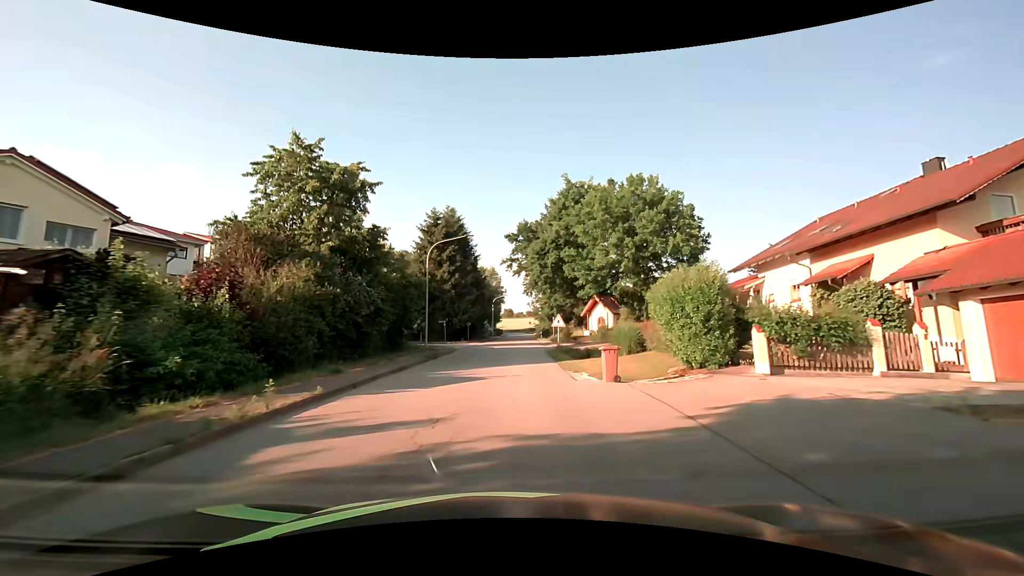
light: Day
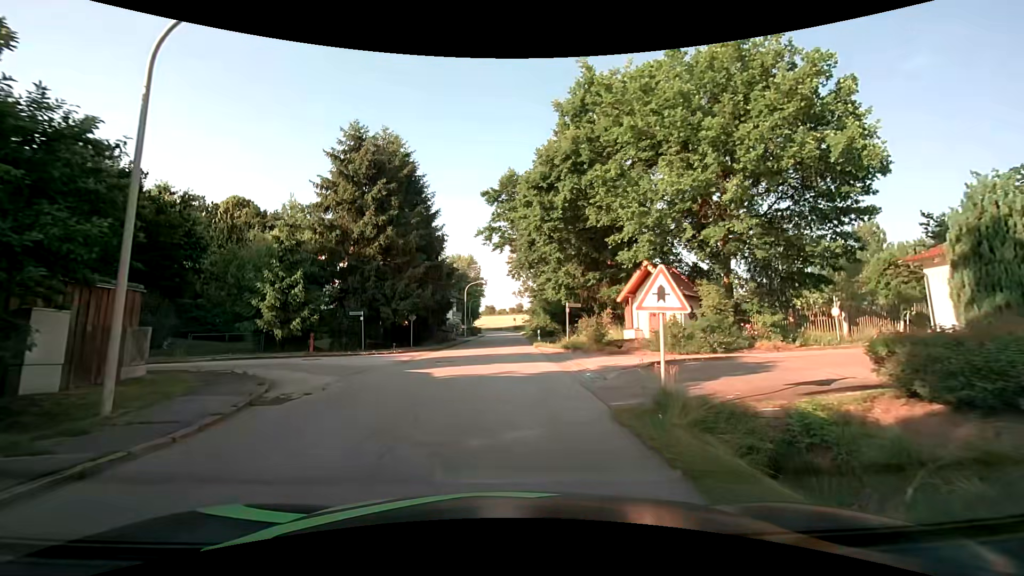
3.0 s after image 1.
(+0.5, +23.5) m; +2°
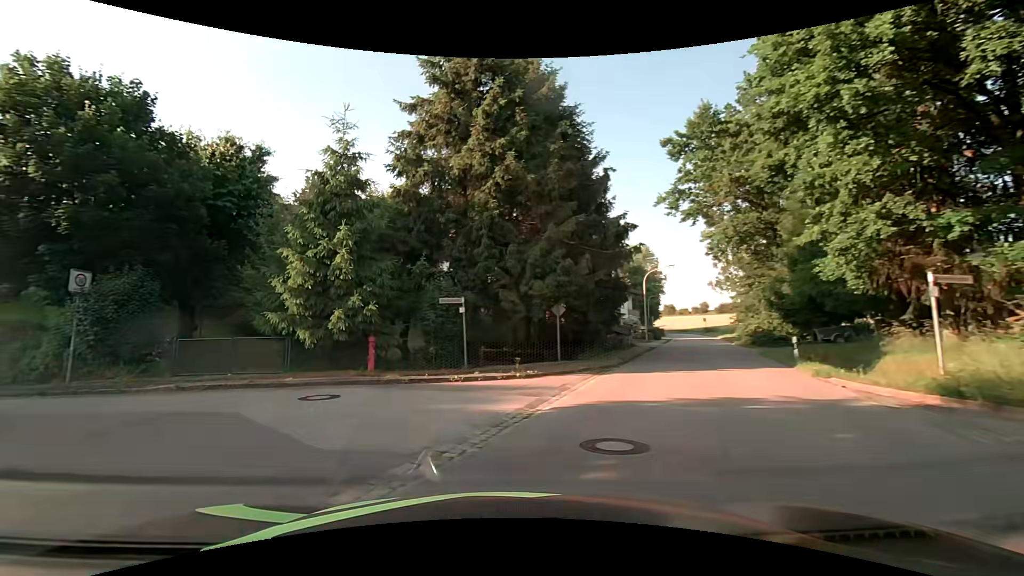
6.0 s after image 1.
(-1.0, +13.8) m; -20°
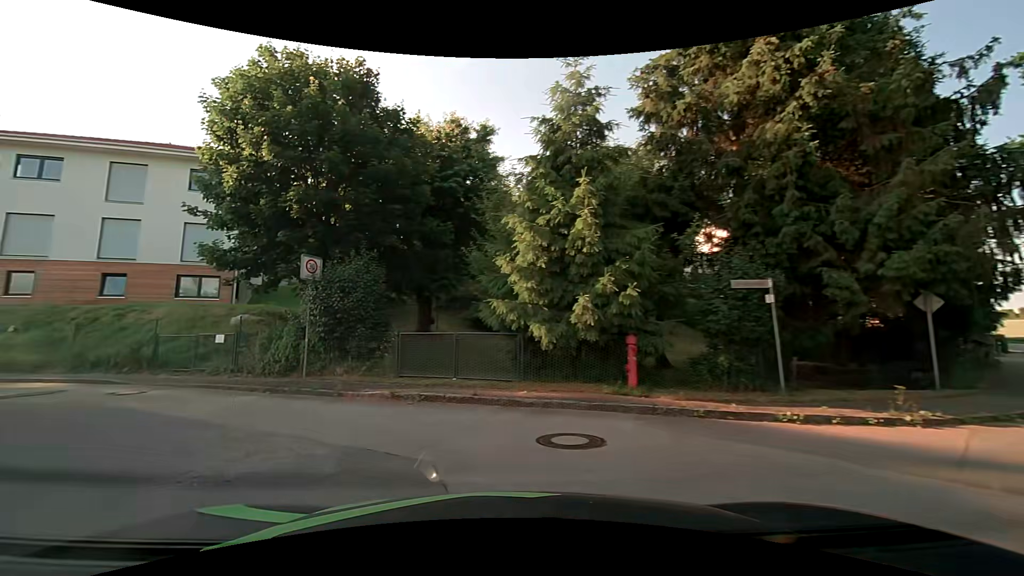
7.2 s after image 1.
(-1.1, +4.8) m; -26°
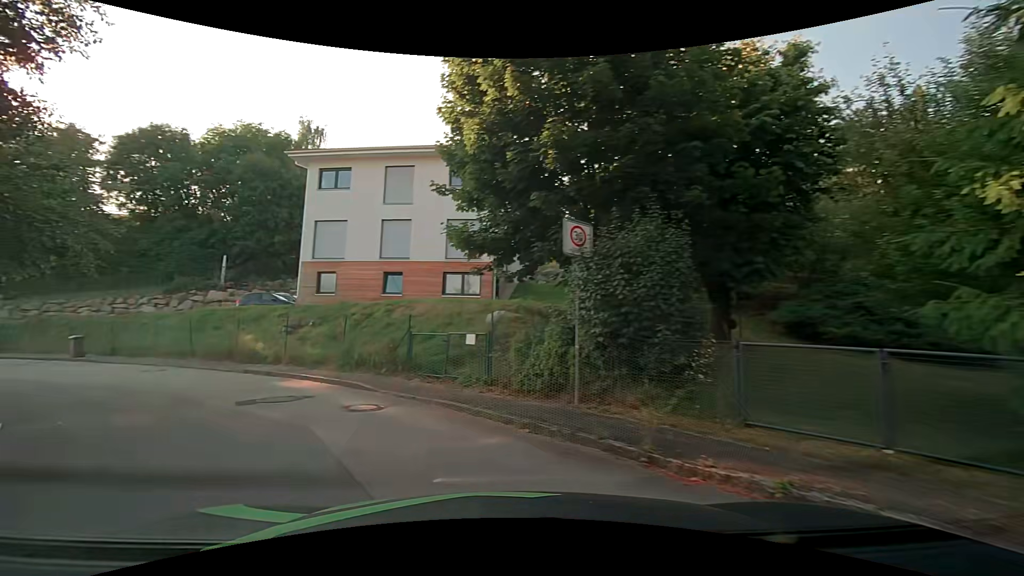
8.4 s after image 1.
(-1.3, +5.2) m; -27°
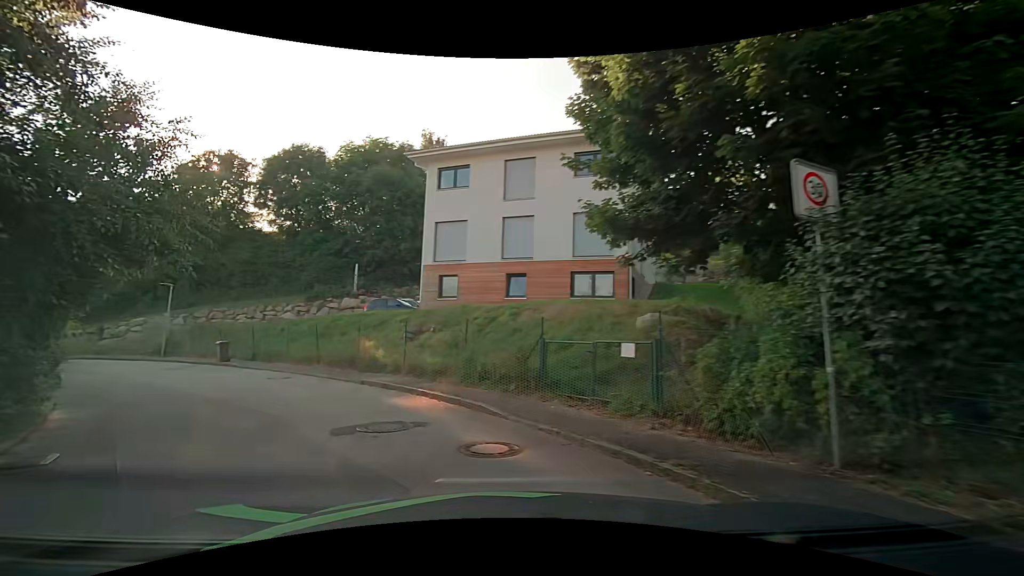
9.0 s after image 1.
(-0.3, +2.9) m; -14°
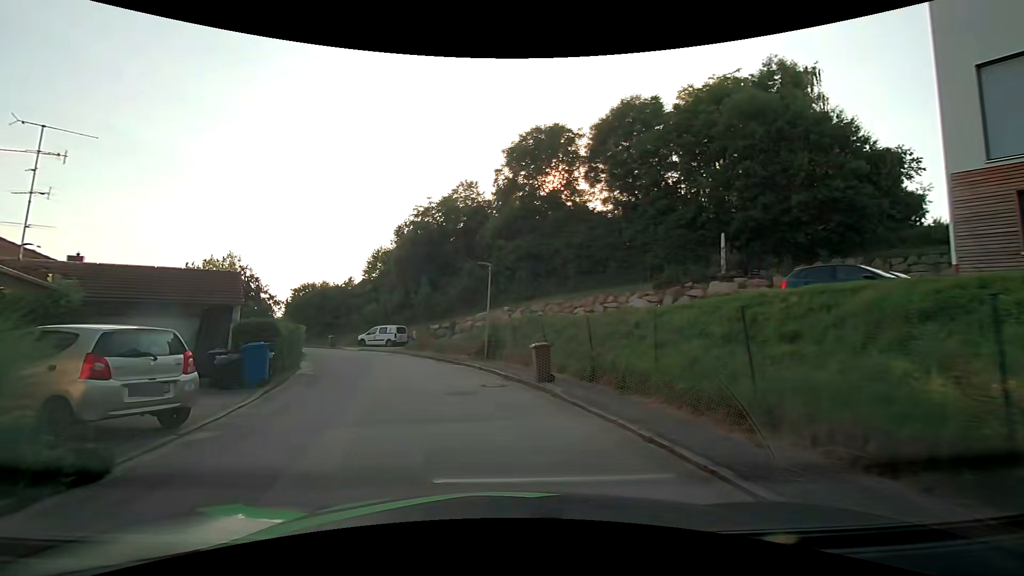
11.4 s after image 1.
(-4.8, +12.8) m; -36°
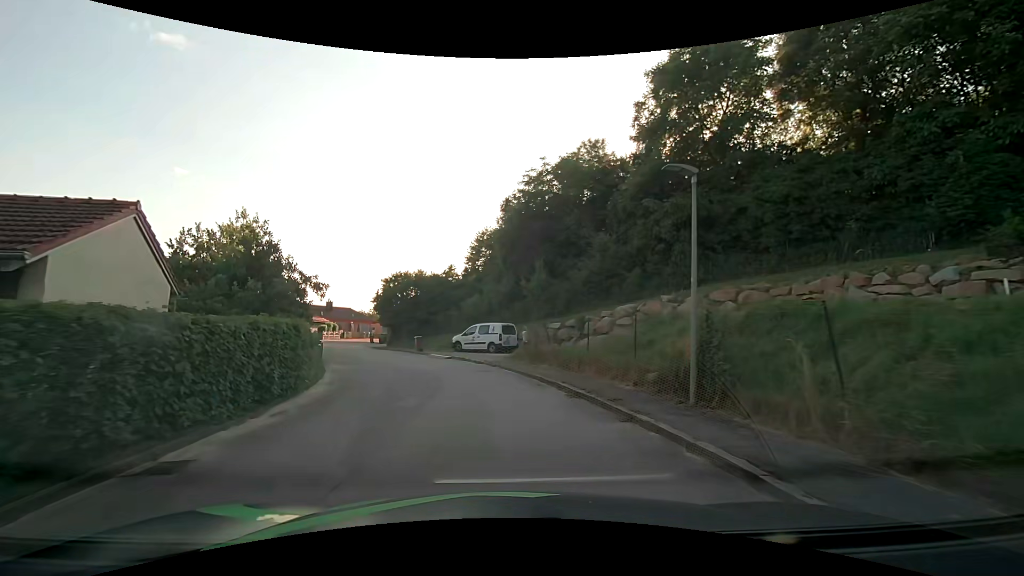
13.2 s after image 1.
(-1.6, +12.7) m; -13°
(-1, +10) (-3, +20) (-7, +29) (-11, +38) (-14, +47) (-17, +57) (-19, +67) (-18, +77) (-16, +87) (-12, +96) m
